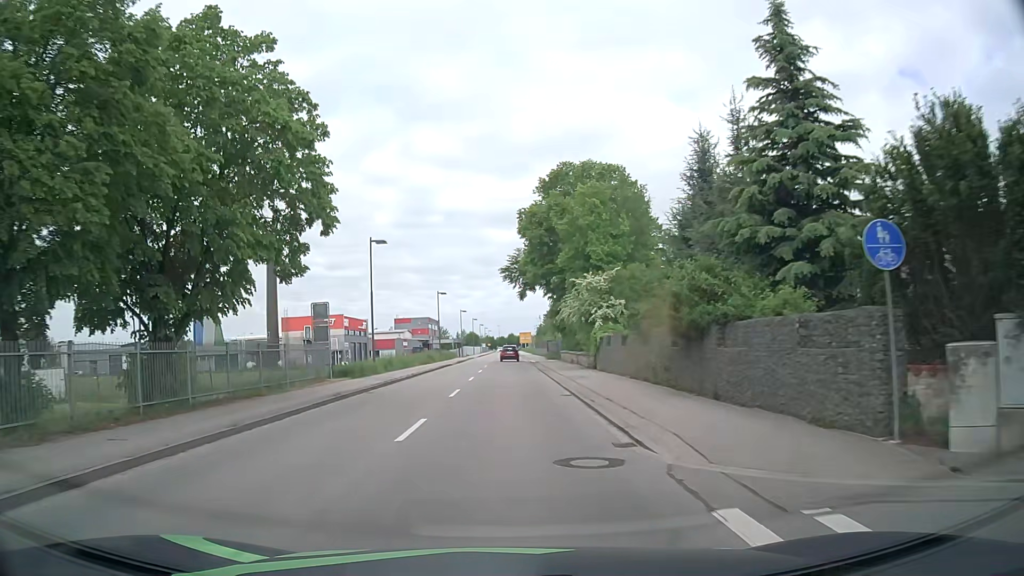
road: primary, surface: asphalt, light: Day
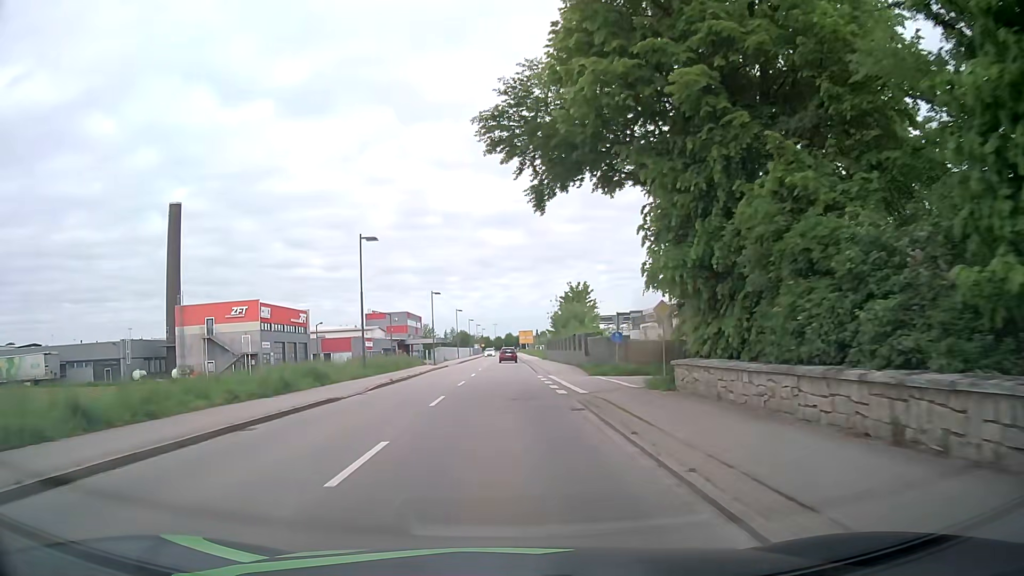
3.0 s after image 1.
(0.0, +39.5) m; 0°
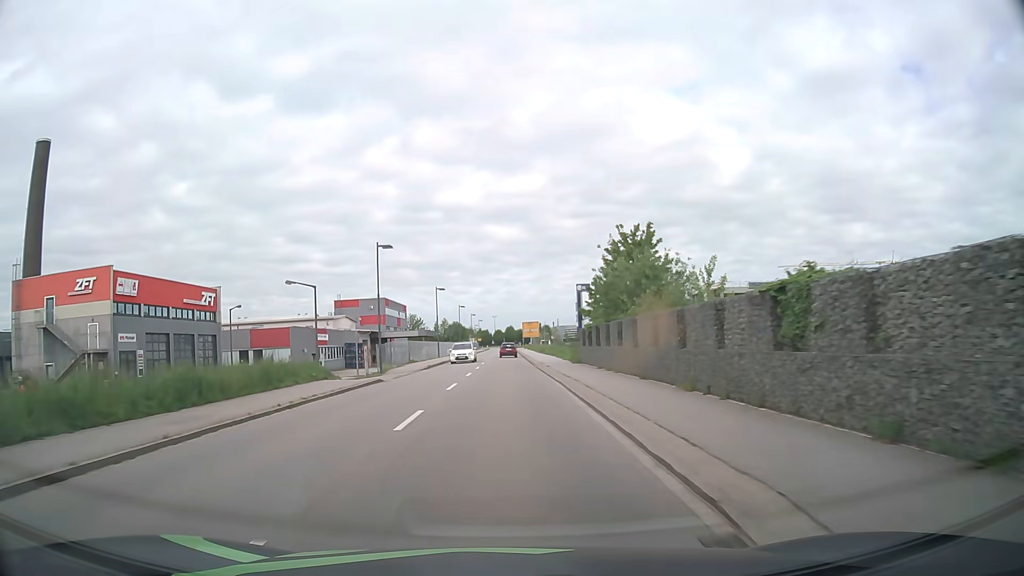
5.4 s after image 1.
(+0.1, +32.0) m; 0°
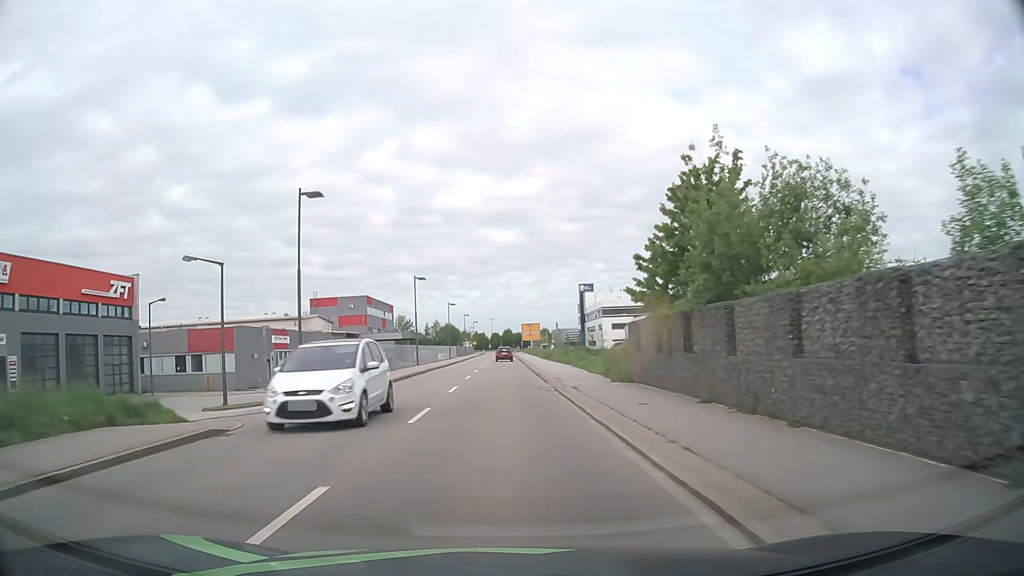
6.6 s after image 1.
(+0.1, +16.1) m; 0°
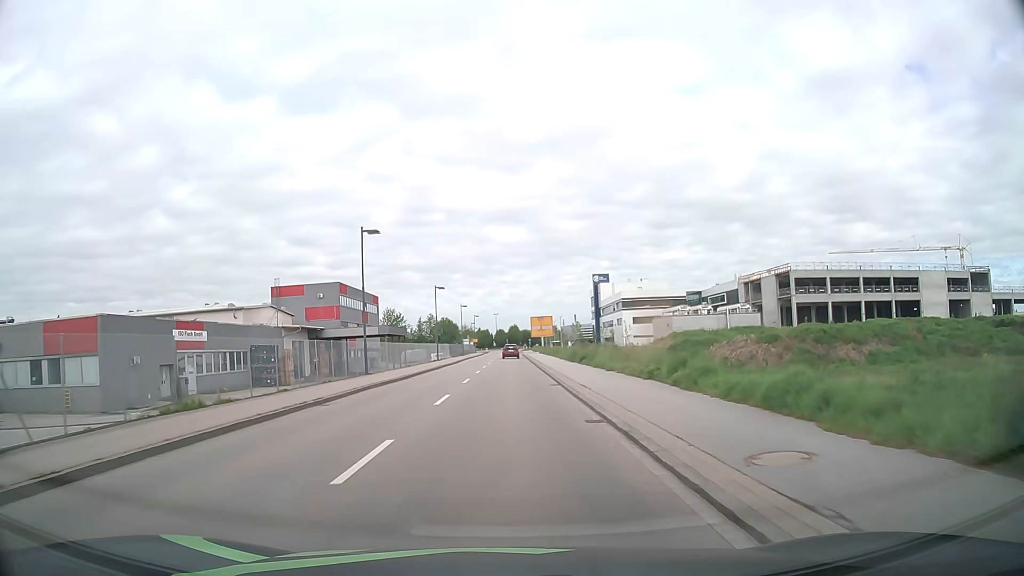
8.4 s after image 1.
(-0.1, +23.8) m; 0°
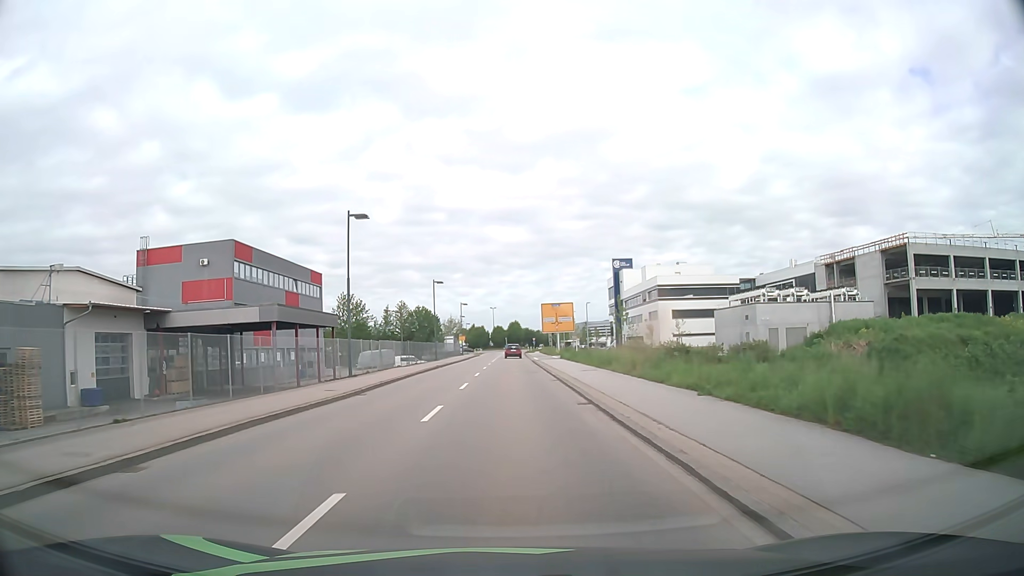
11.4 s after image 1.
(-0.1, +39.8) m; 0°
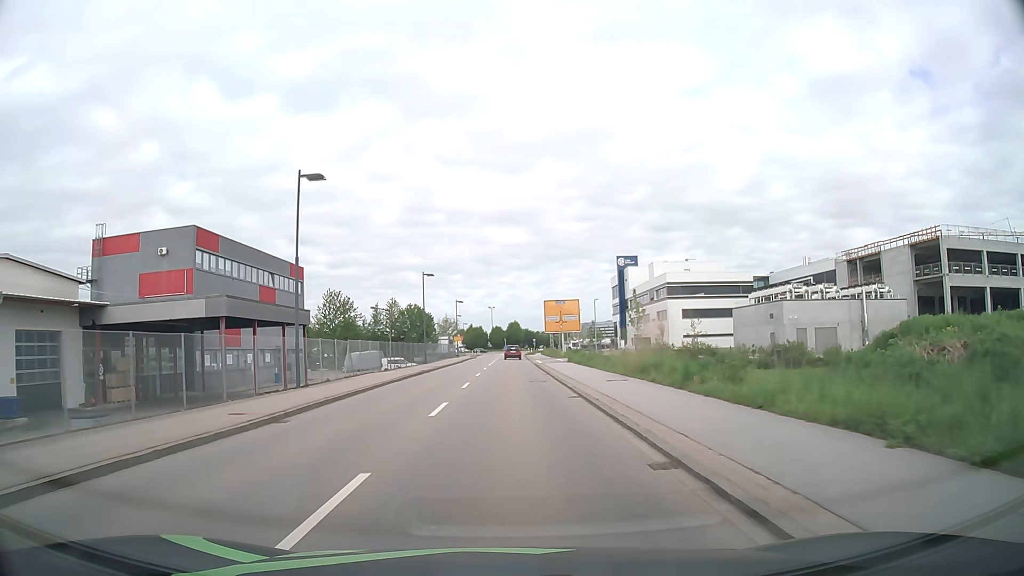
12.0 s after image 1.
(0.0, +8.0) m; 0°
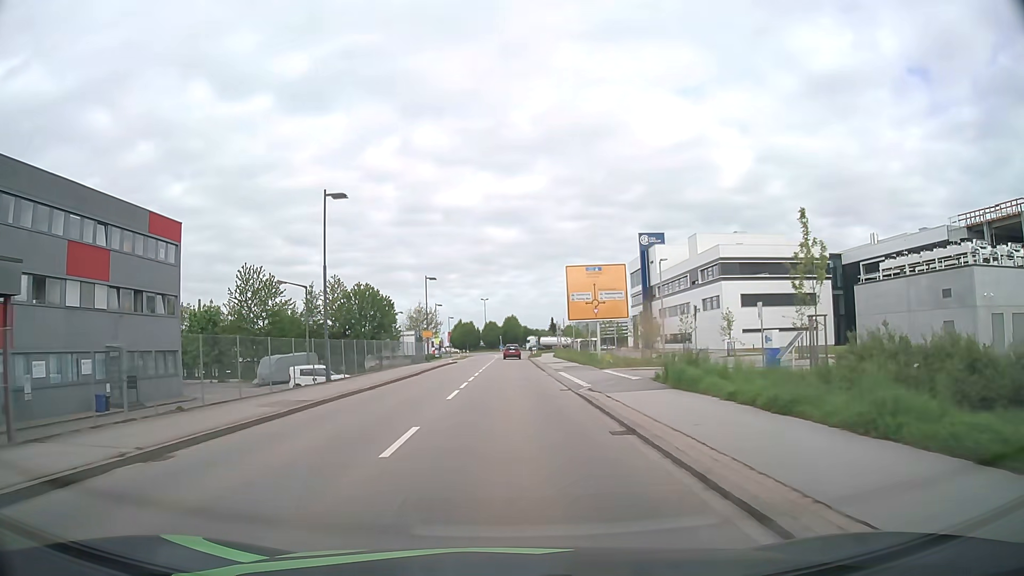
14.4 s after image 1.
(+0.1, +32.0) m; 0°
(0, +10) (0, +20) (0, +30) (0, +40) (0, +50) (0, +60) (+1, +70) (+1, +80) (+1, +90) (+1, +100) m
